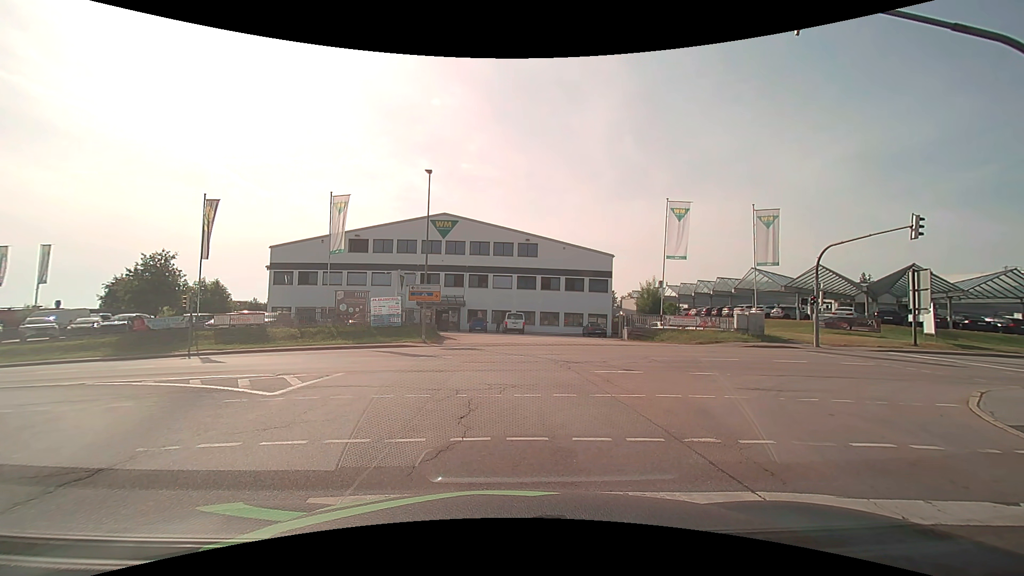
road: secondary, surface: asphalt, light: Day
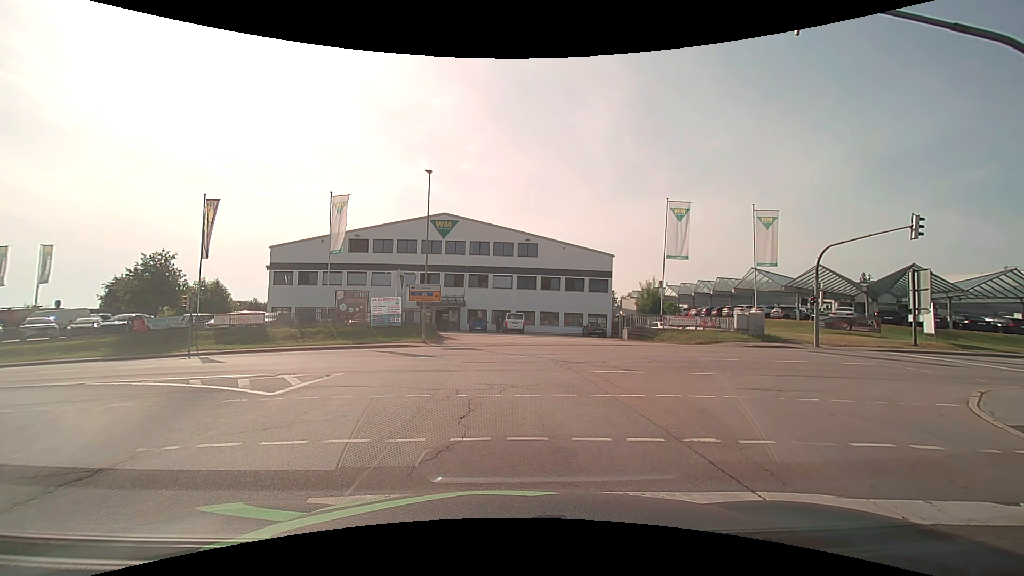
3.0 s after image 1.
(0.0, 0.0) m; 0°
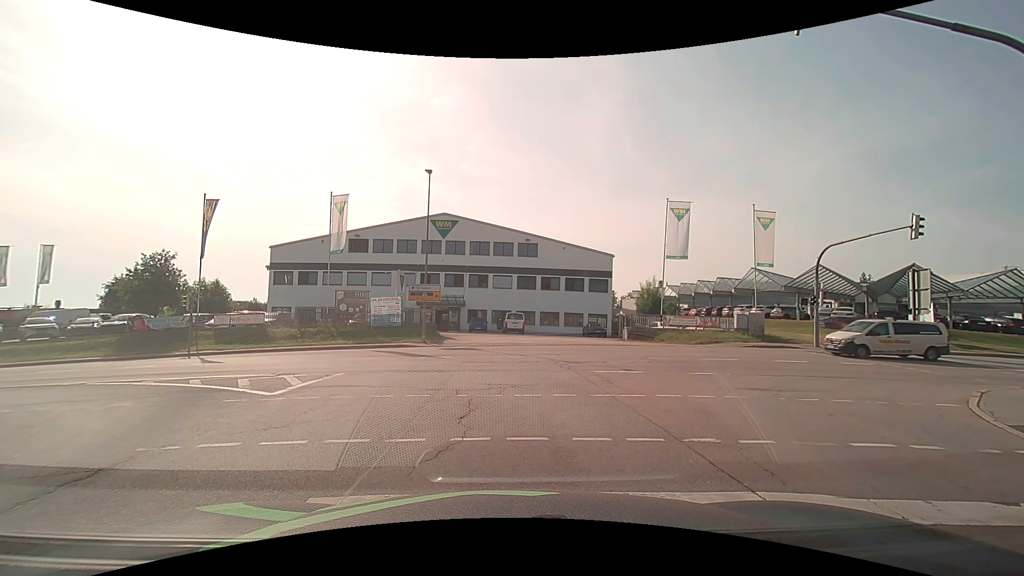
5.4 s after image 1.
(0.0, 0.0) m; 0°
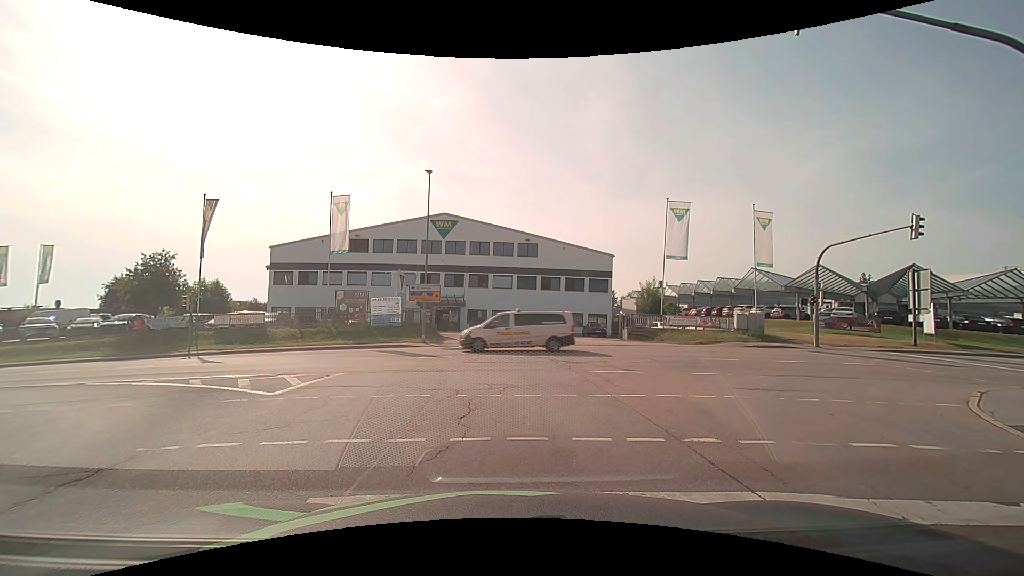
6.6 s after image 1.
(0.0, 0.0) m; 0°
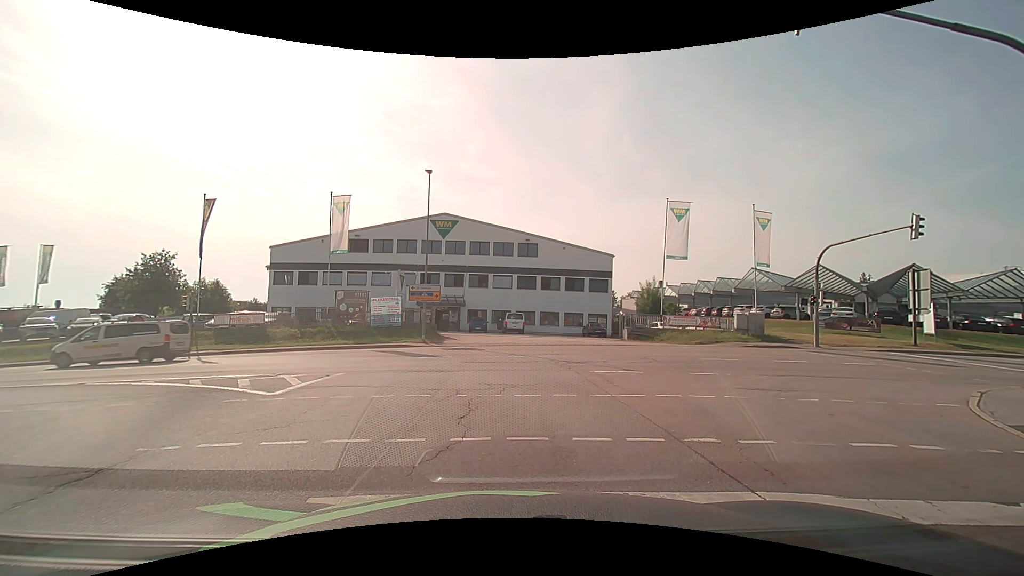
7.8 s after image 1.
(0.0, 0.0) m; 0°
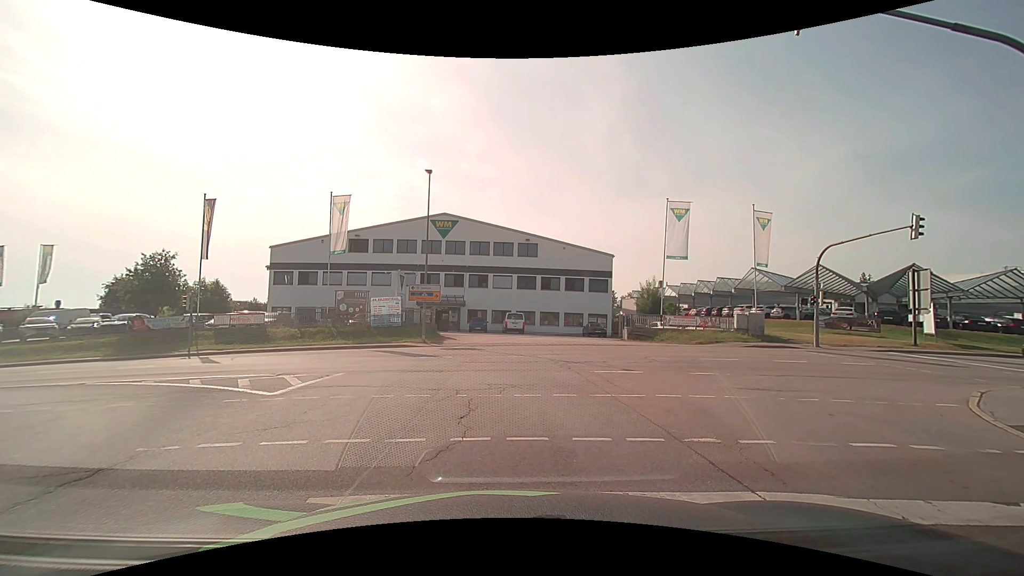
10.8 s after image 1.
(0.0, 0.0) m; 0°
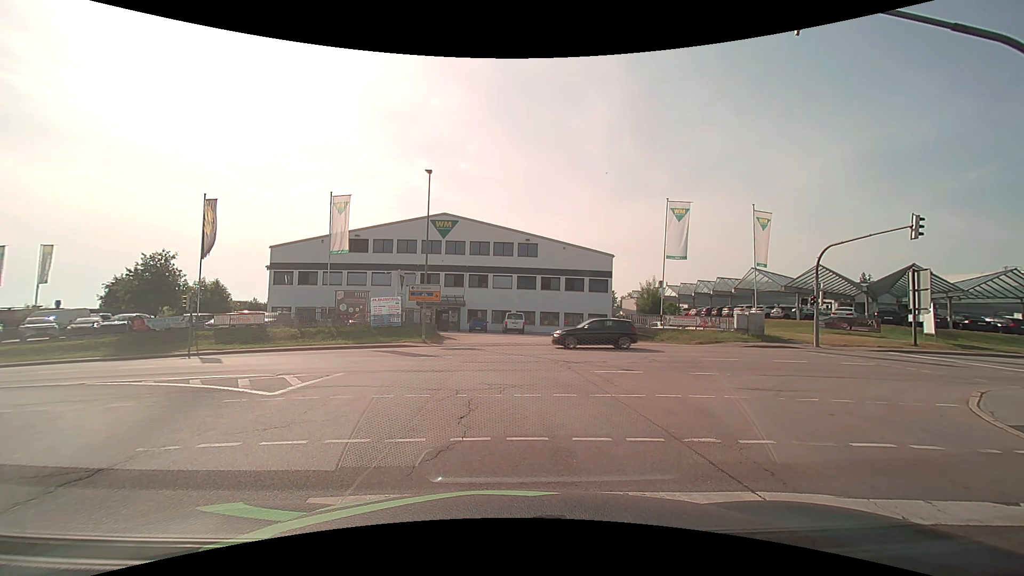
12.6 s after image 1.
(0.0, 0.0) m; 0°
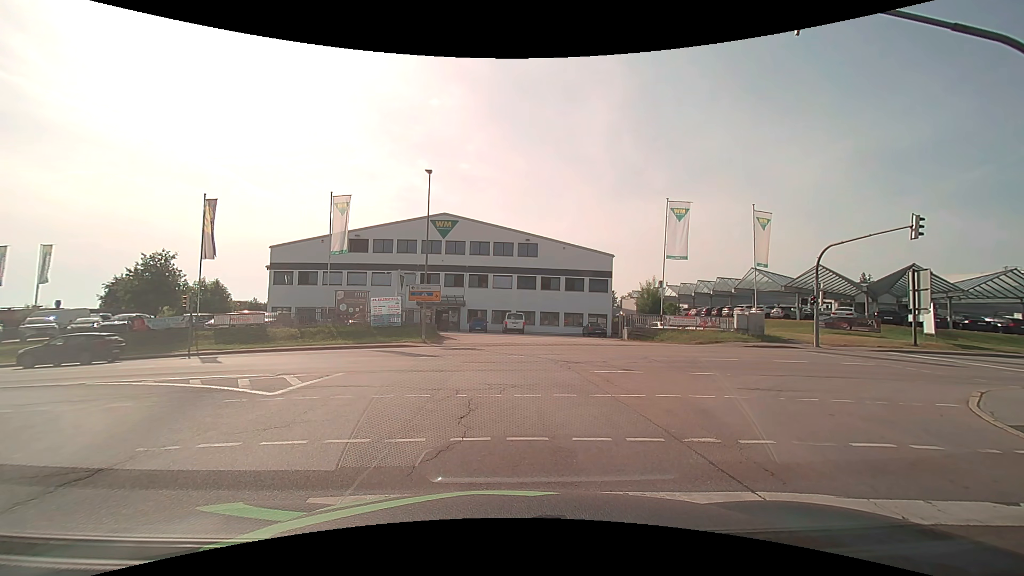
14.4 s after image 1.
(0.0, 0.0) m; 0°
